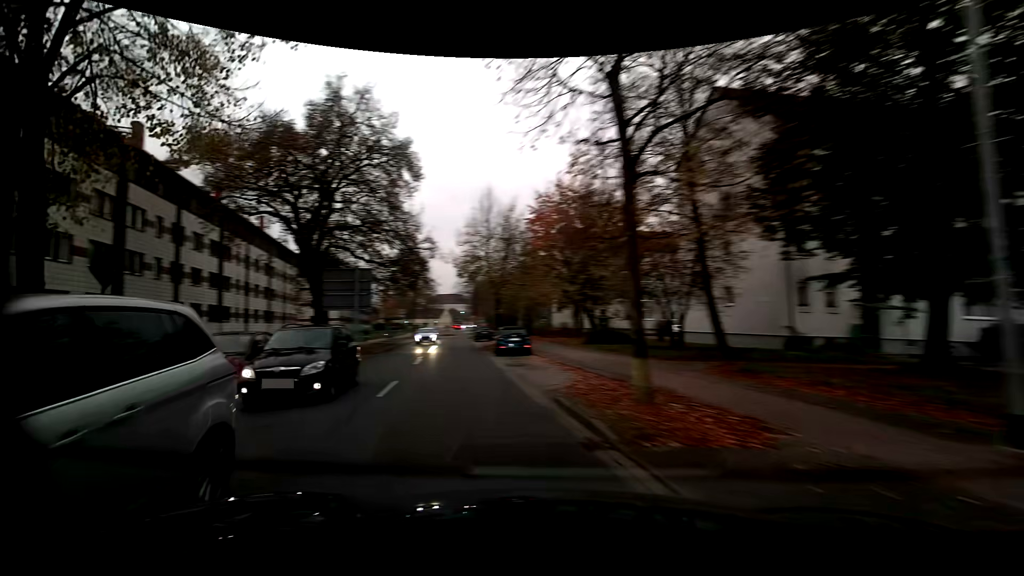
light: Day
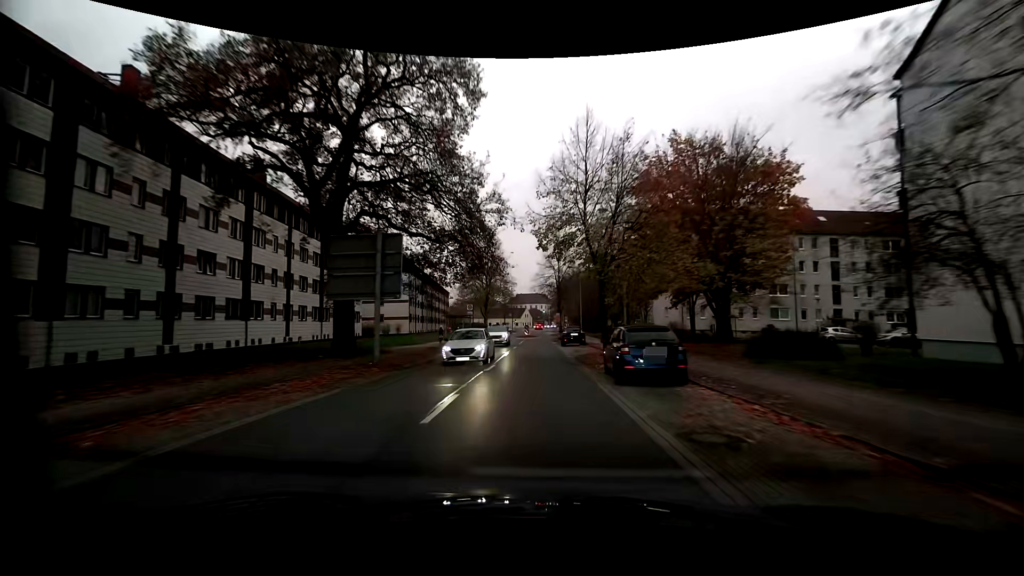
(-1.9, +13.0) m; -10°
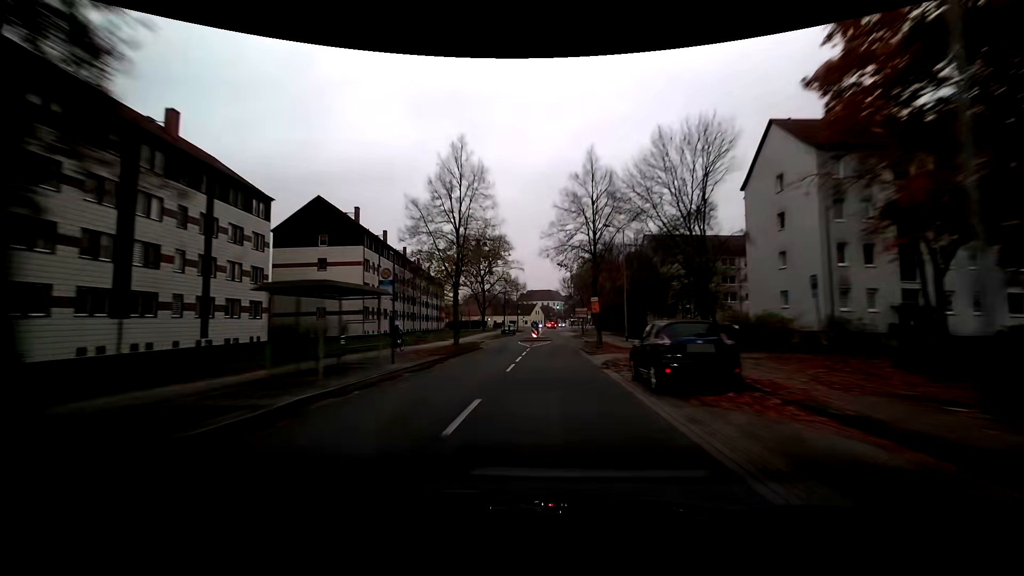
(-0.2, +29.0) m; -1°
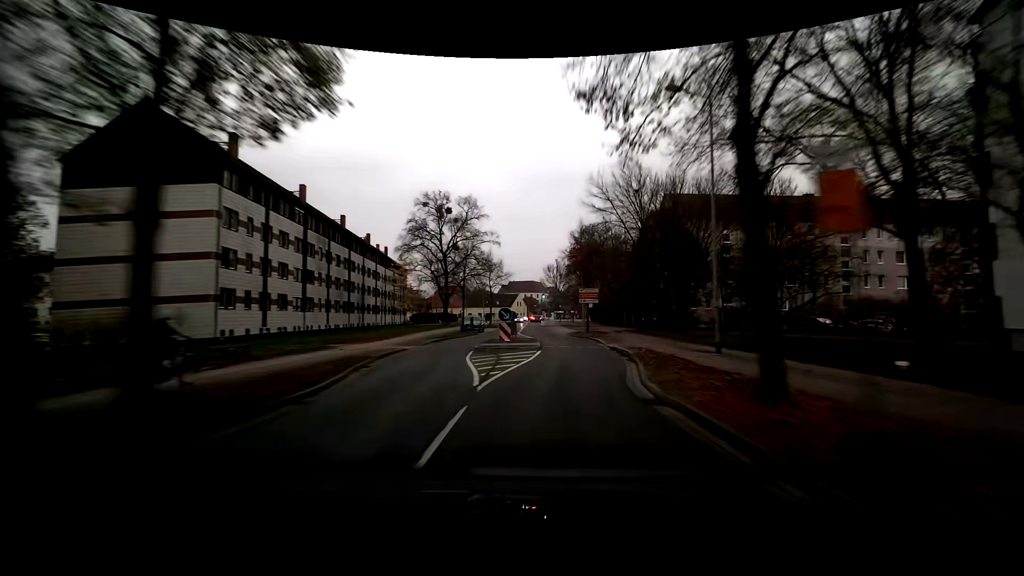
(+0.1, +23.8) m; +2°
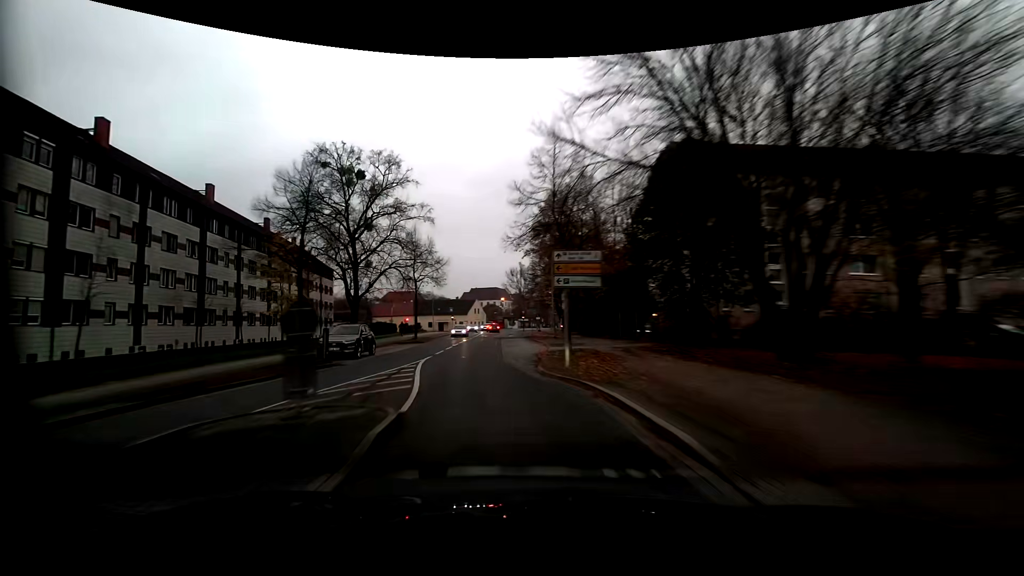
(+1.3, +21.6) m; +4°
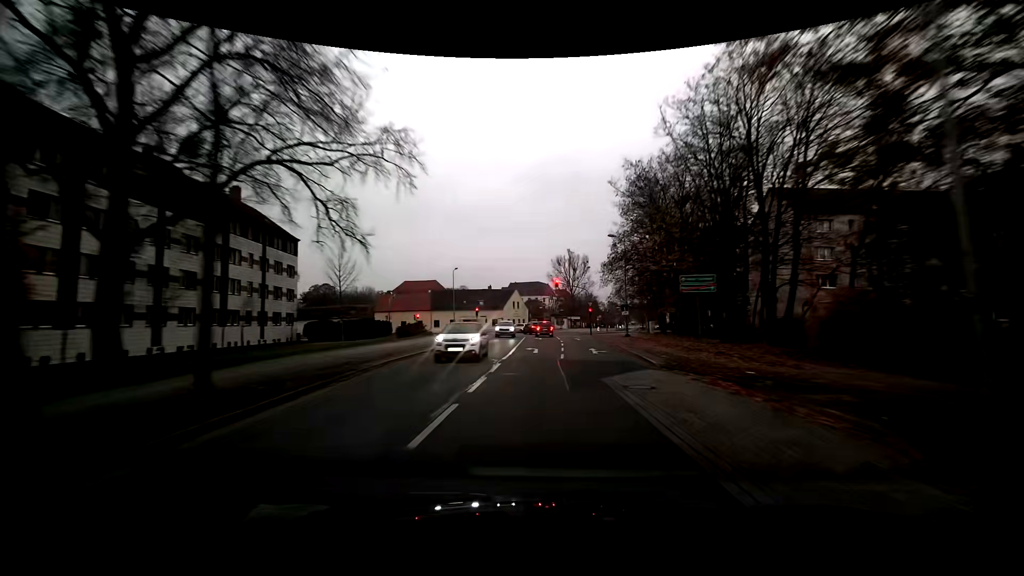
(-4.2, +35.0) m; -5°
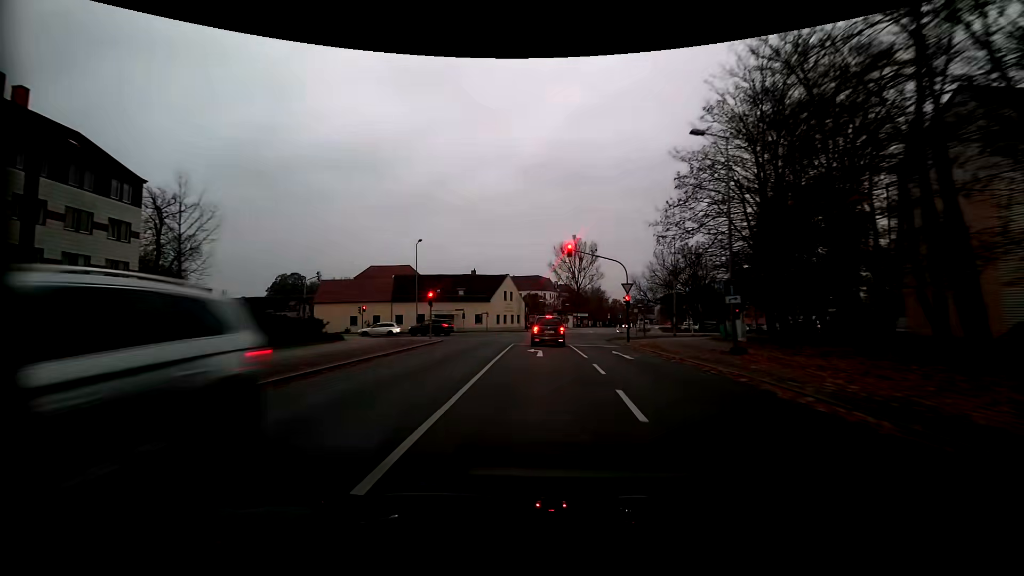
(+0.2, +24.5) m; +1°
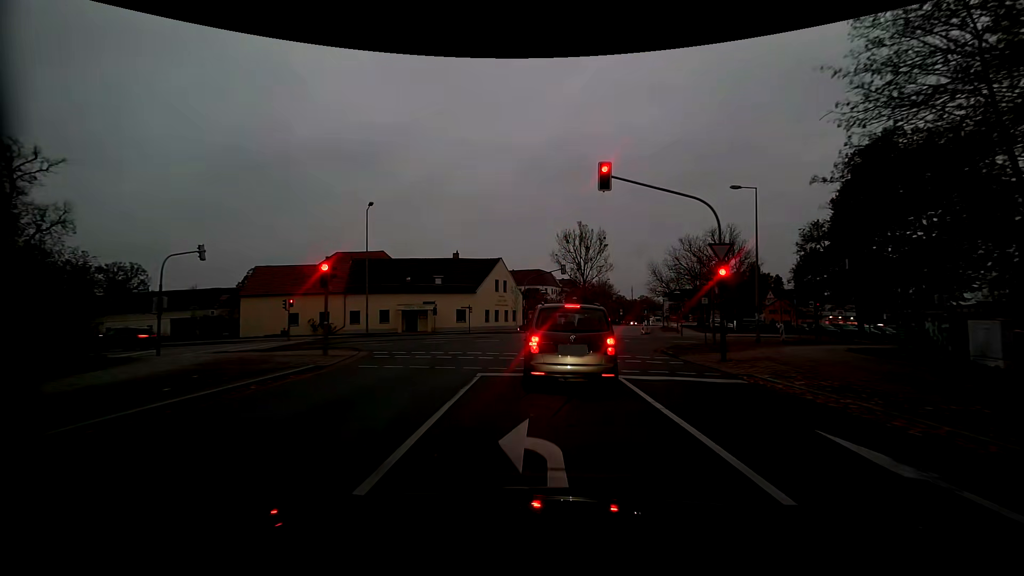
(-0.2, +16.2) m; -1°
